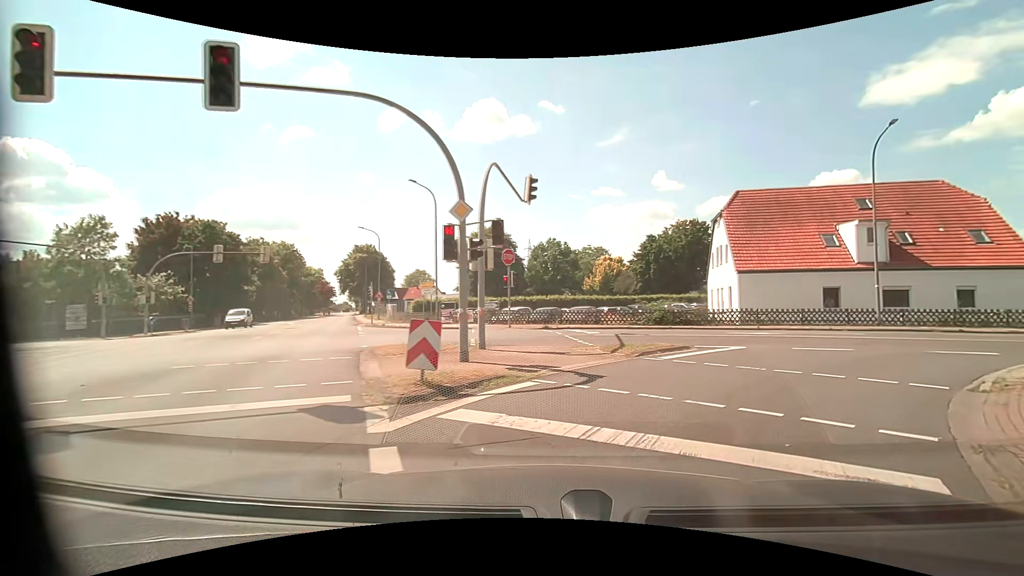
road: unclassified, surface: asphalt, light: Day
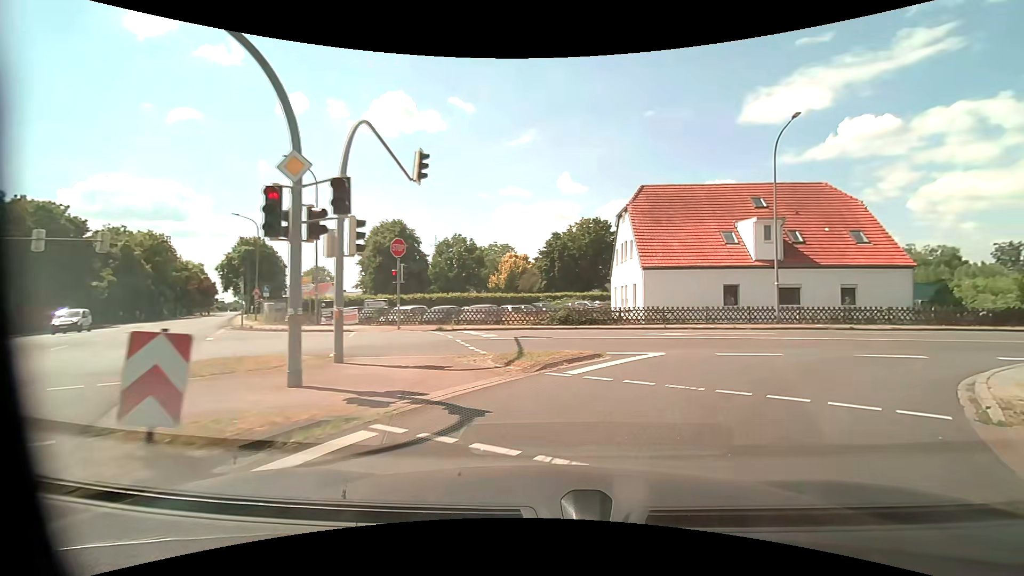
(+0.3, +3.2) m; +10°
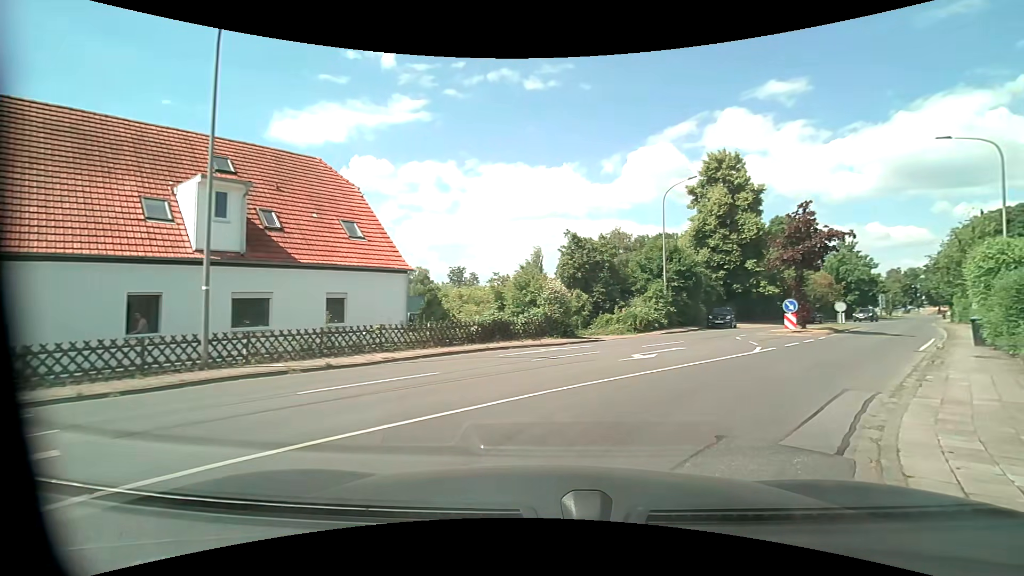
(+5.9, +11.7) m; +51°
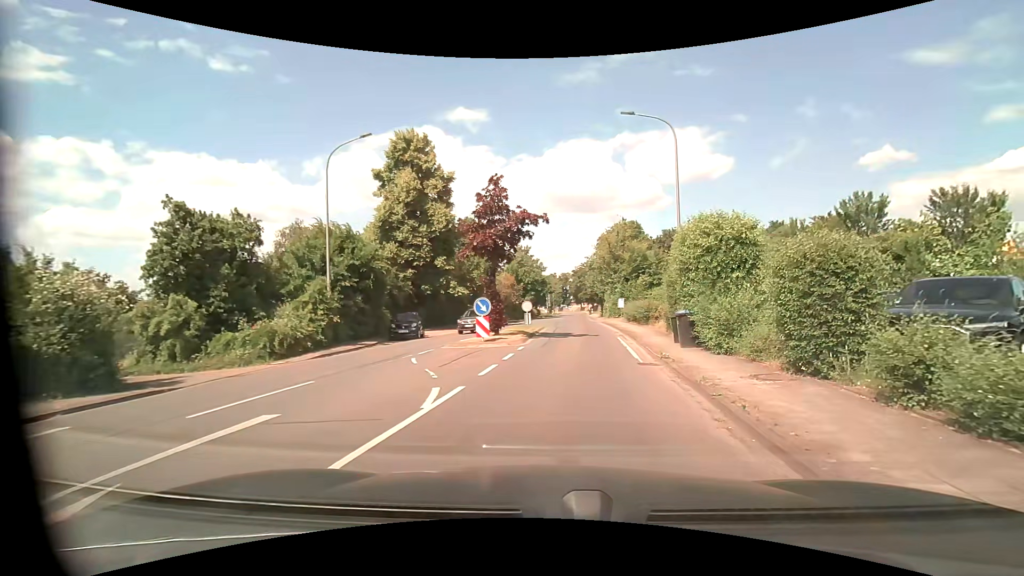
(+3.1, +9.4) m; +33°
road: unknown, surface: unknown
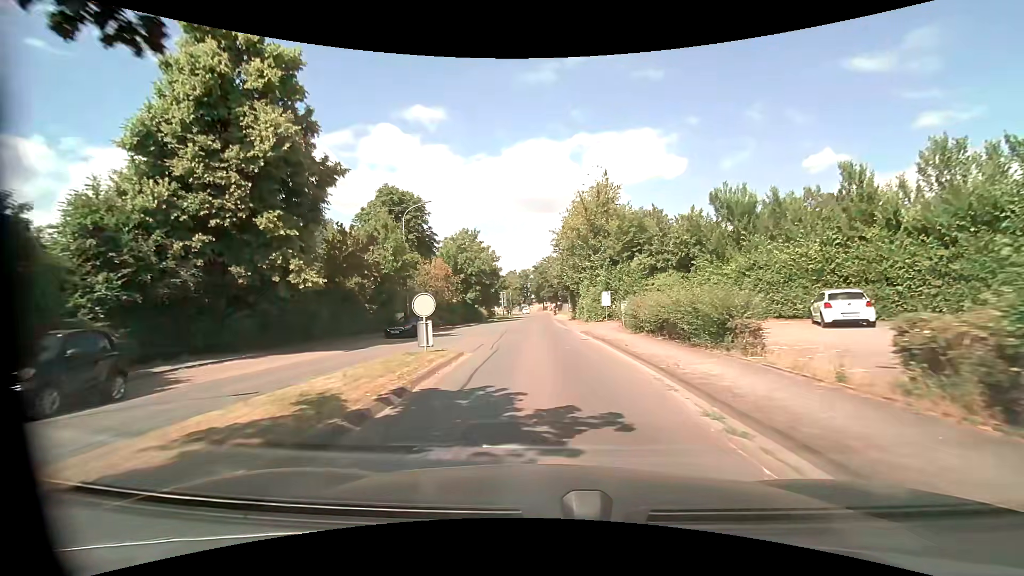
(+1.1, +19.2) m; +4°
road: unclassified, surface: asphalt
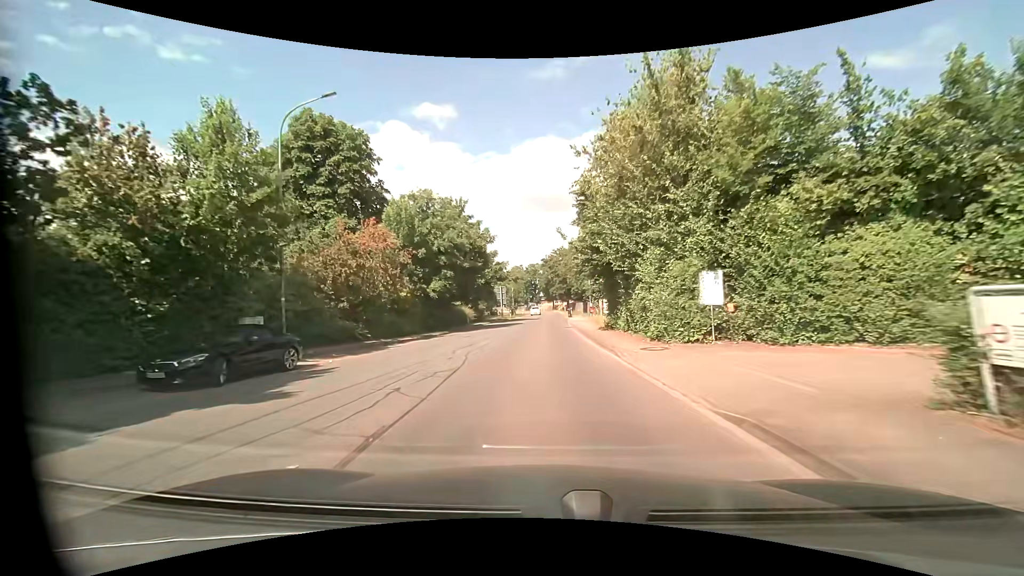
(-0.2, +19.3) m; -1°
